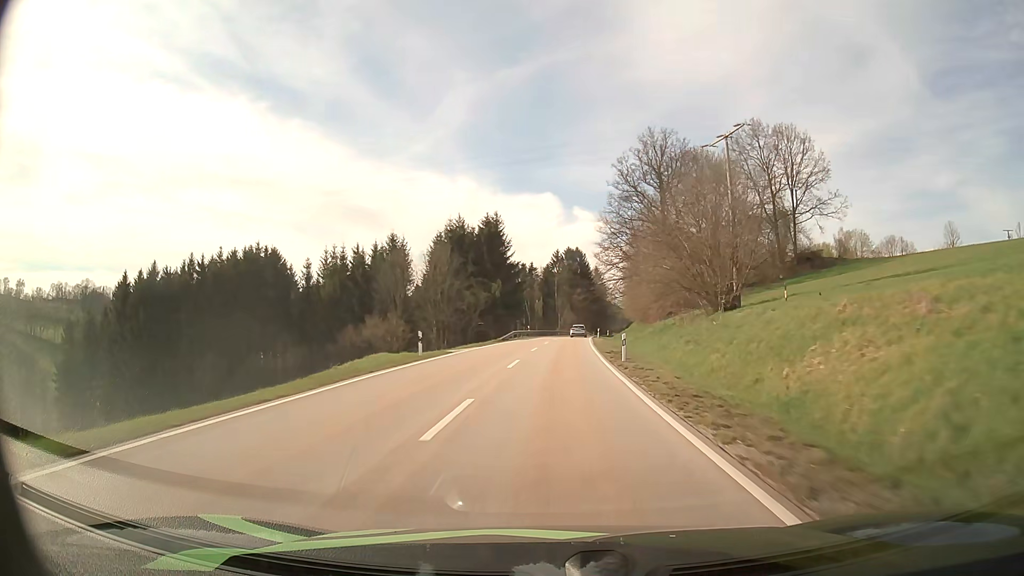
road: secondary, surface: asphalt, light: Day
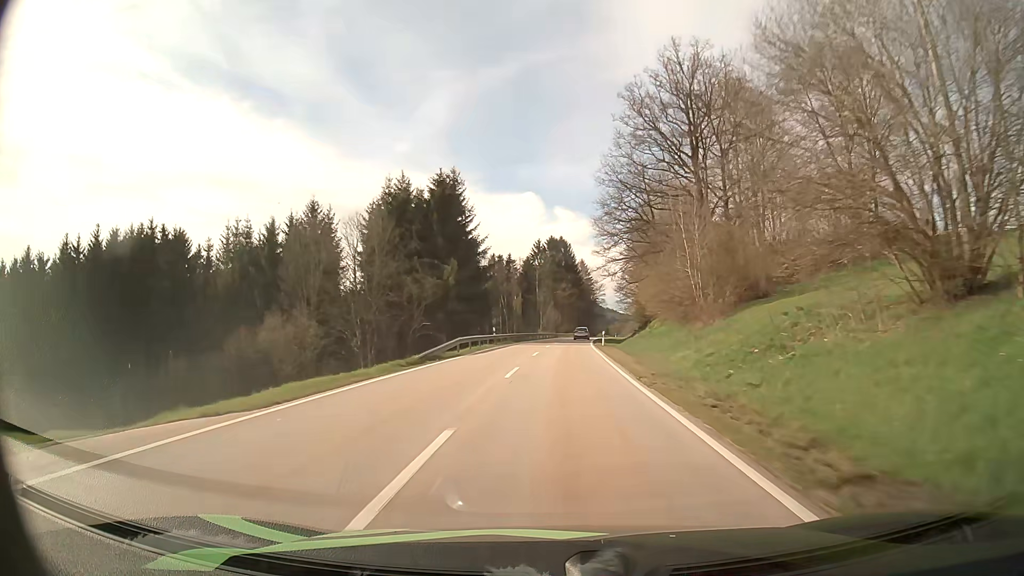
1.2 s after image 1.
(+0.3, +28.4) m; +1°
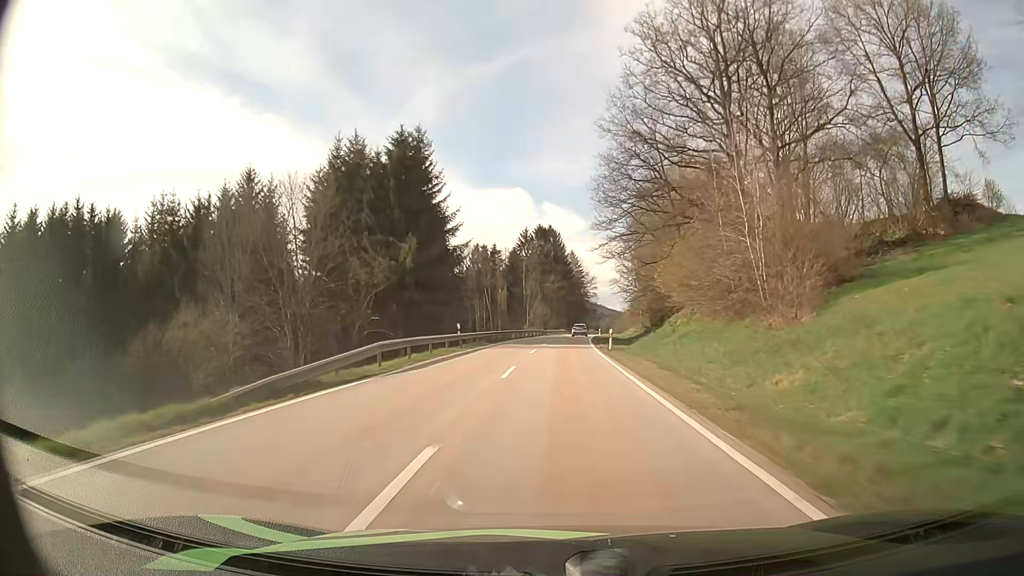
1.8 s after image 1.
(+0.1, +14.2) m; +1°
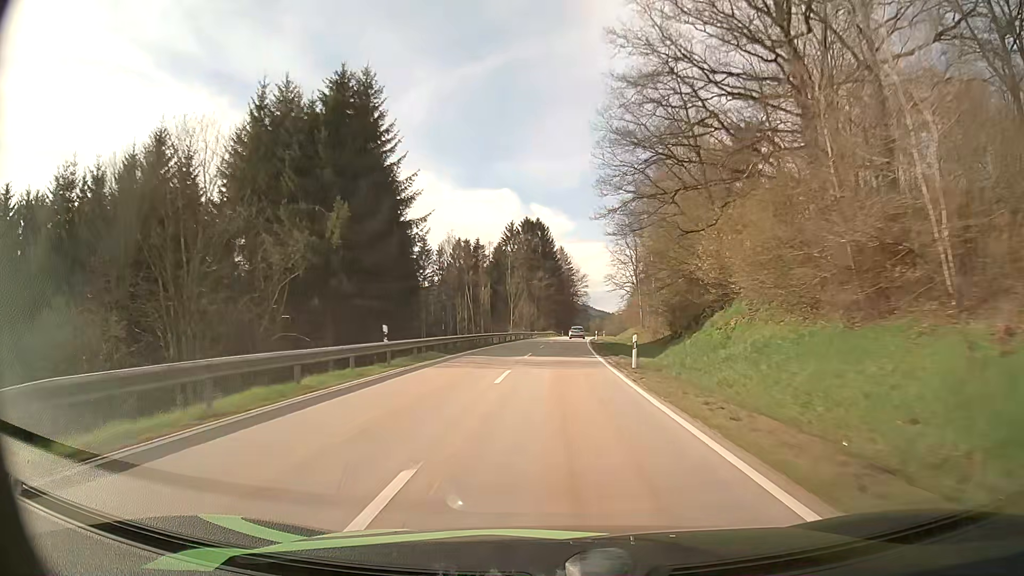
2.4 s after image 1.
(+0.2, +14.2) m; +1°
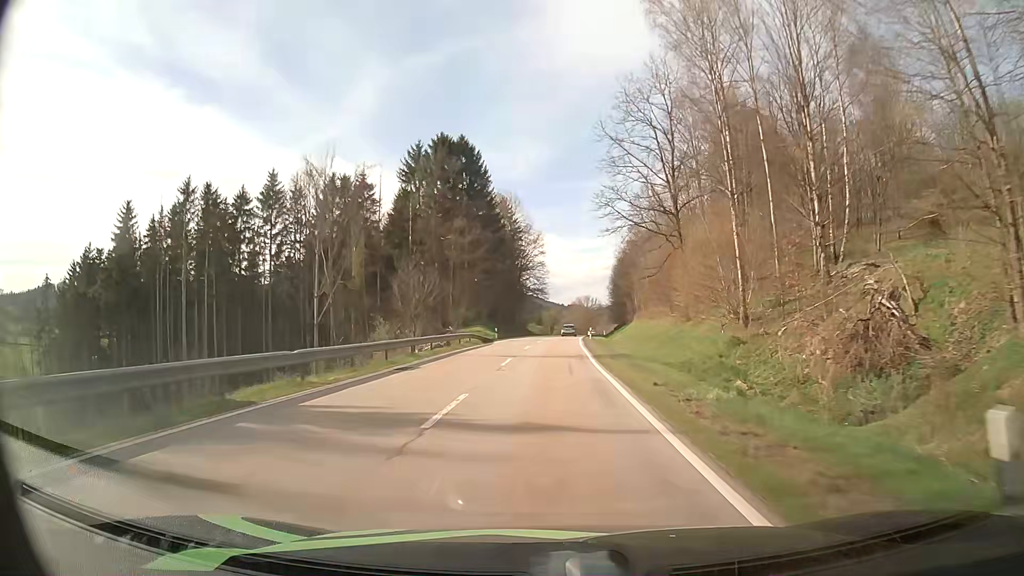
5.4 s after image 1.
(+3.1, +70.7) m; +5°
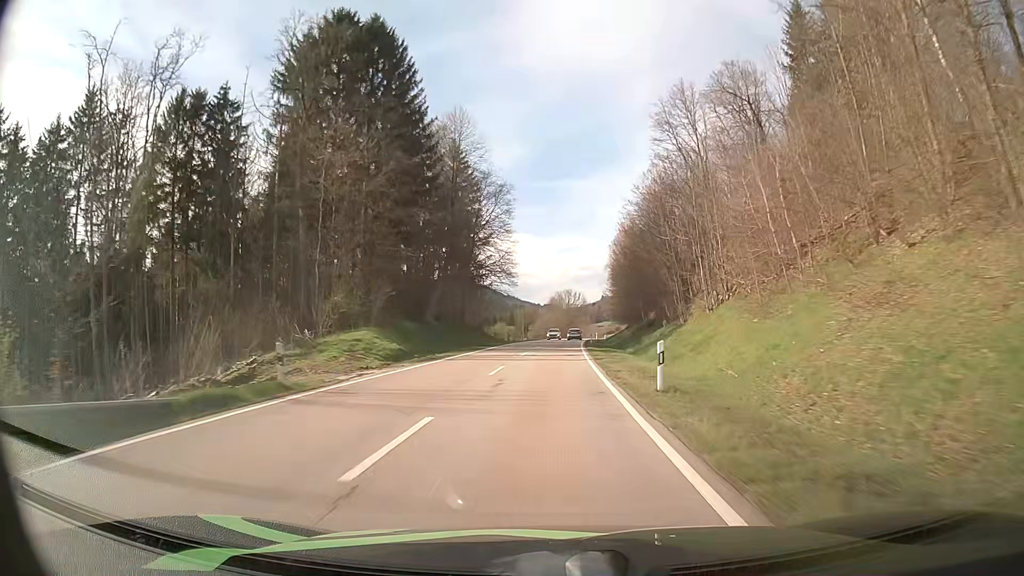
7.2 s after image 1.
(+0.7, +42.4) m; +2°
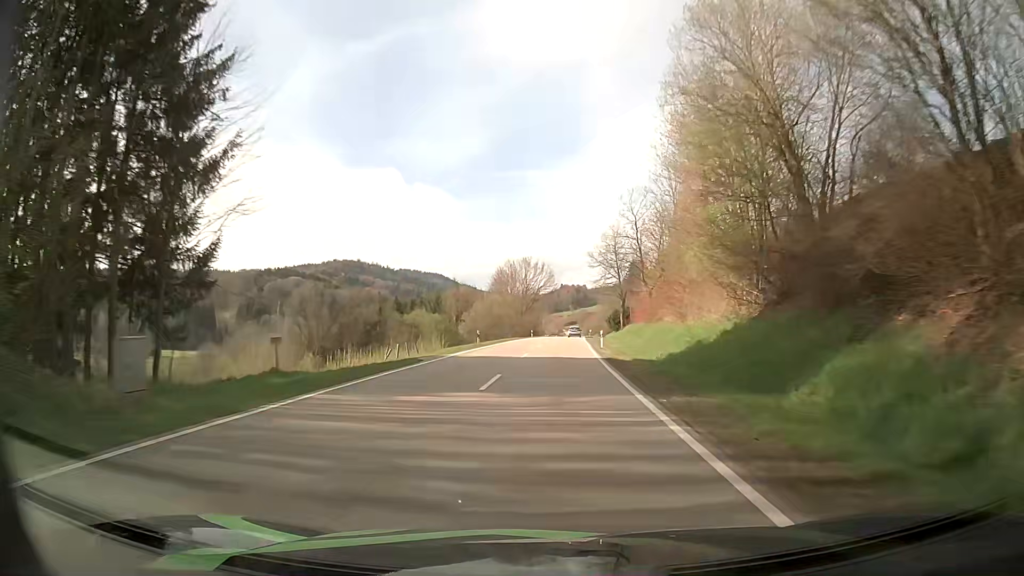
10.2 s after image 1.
(+2.1, +72.0) m; +4°
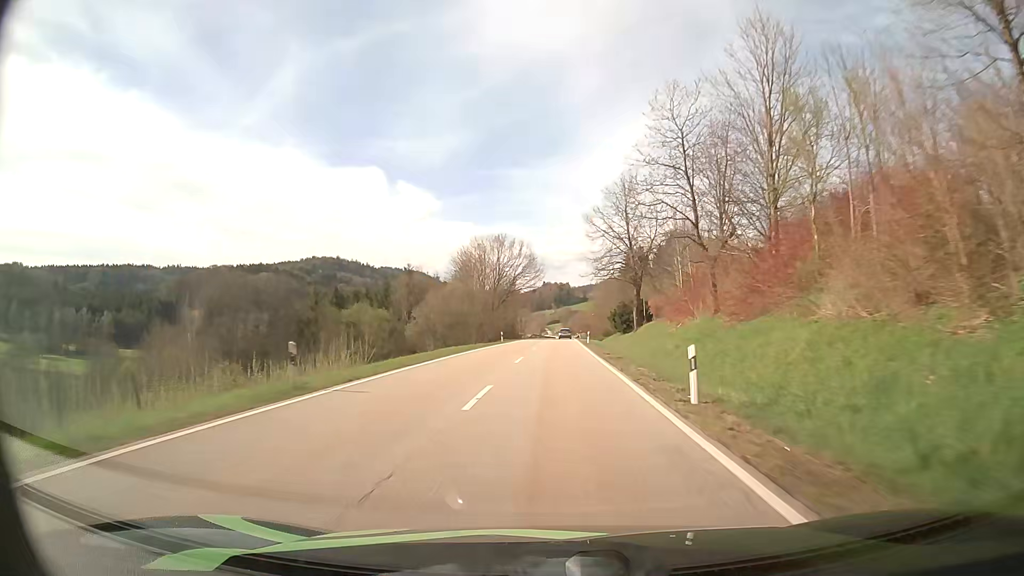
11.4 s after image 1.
(+0.4, +29.7) m; +2°
(0, +10) (0, +20) (0, +30) (0, +40) (+1, +50) (+1, +60) (+1, +70) (+1, +80) (+2, +90) (+2, +100) m
